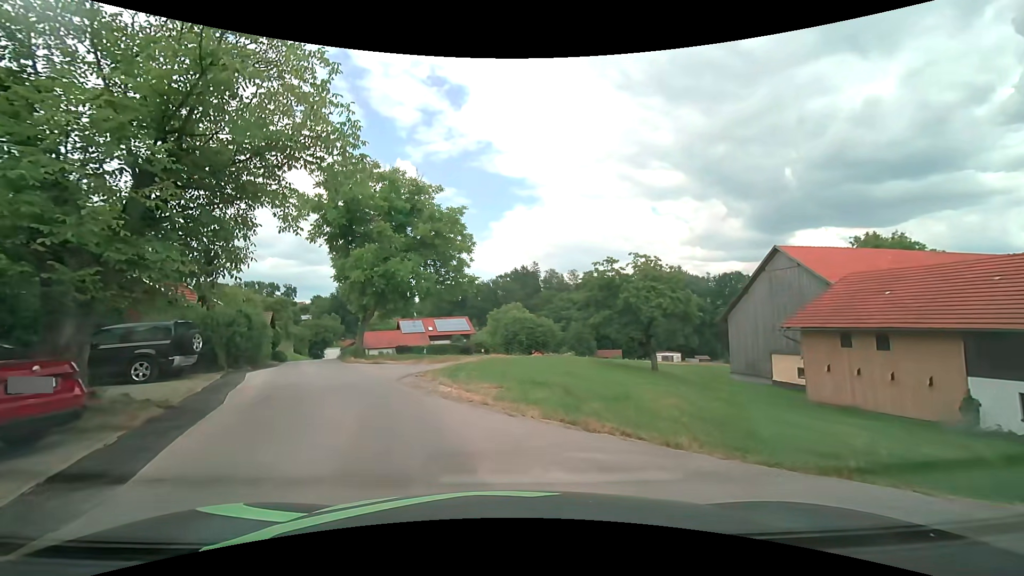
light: Day
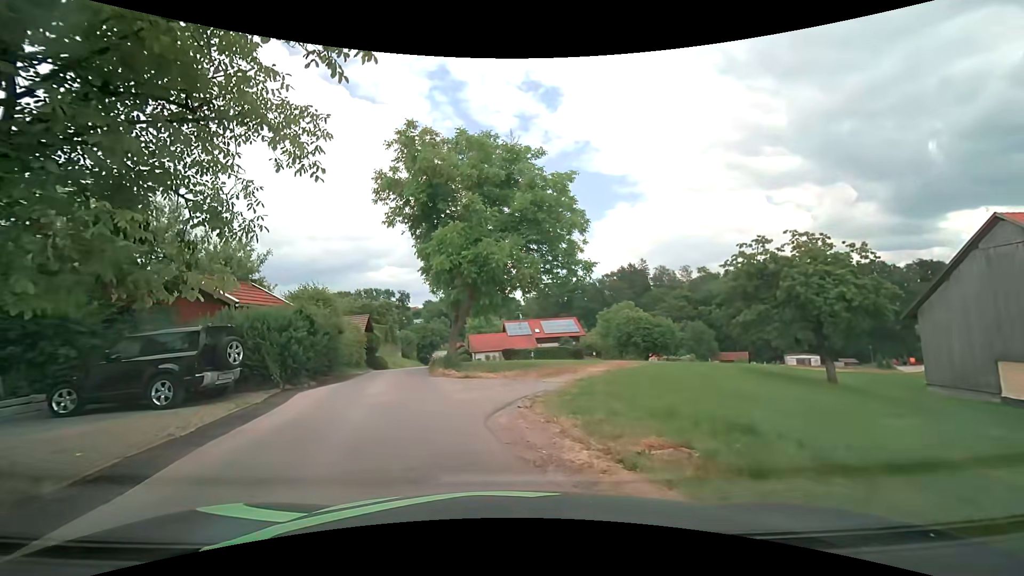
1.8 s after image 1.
(-0.6, +5.8) m; -11°
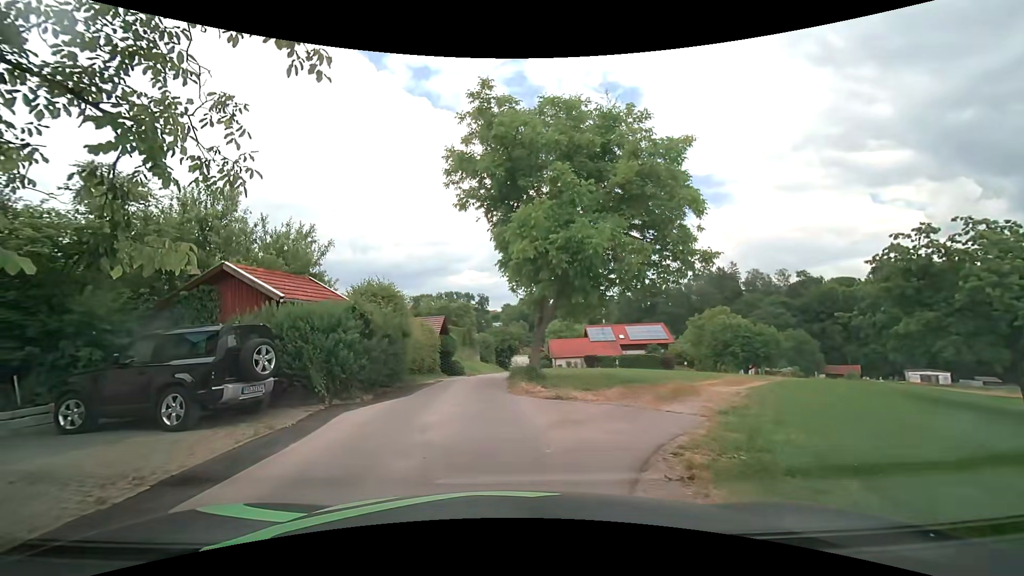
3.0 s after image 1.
(-0.4, +3.5) m; -10°
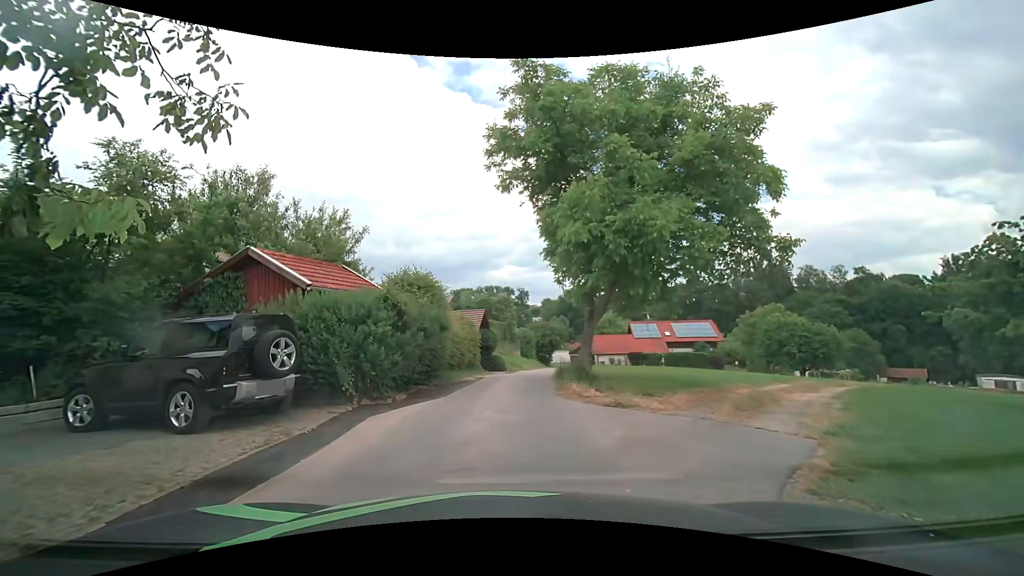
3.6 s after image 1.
(-0.1, +1.5) m; -6°
